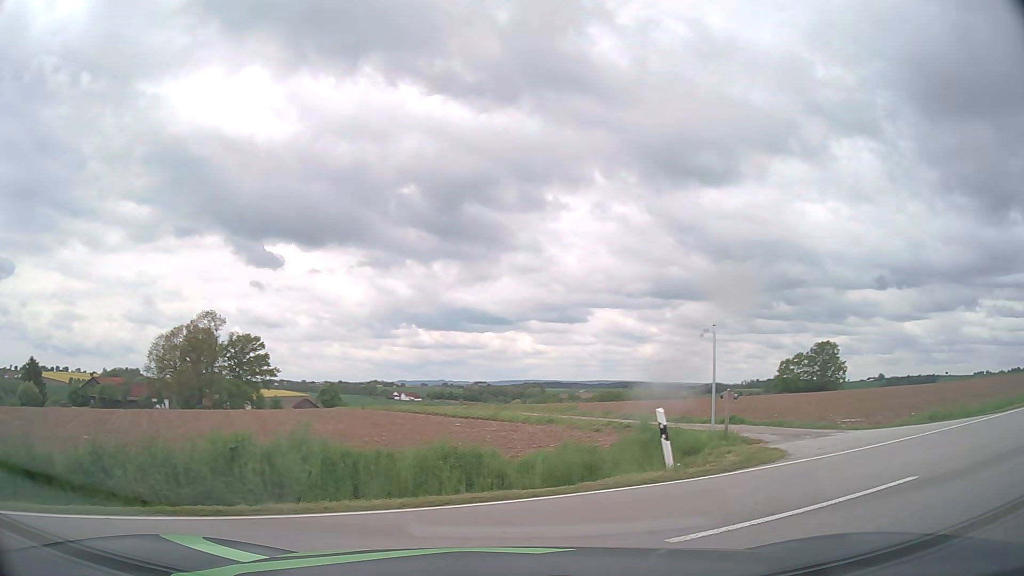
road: unclassified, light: Day
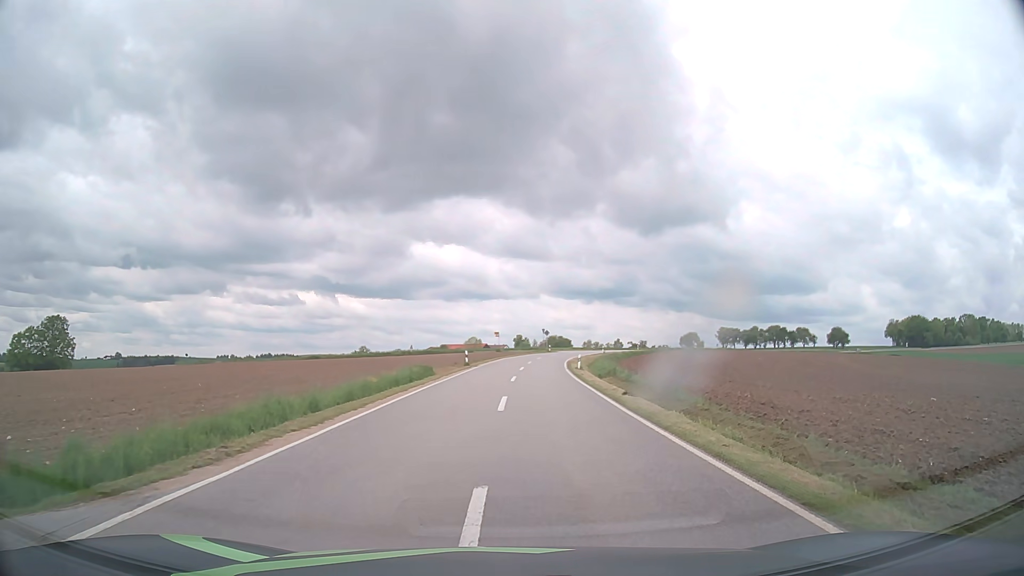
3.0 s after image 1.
(+8.9, +10.5) m; +66°
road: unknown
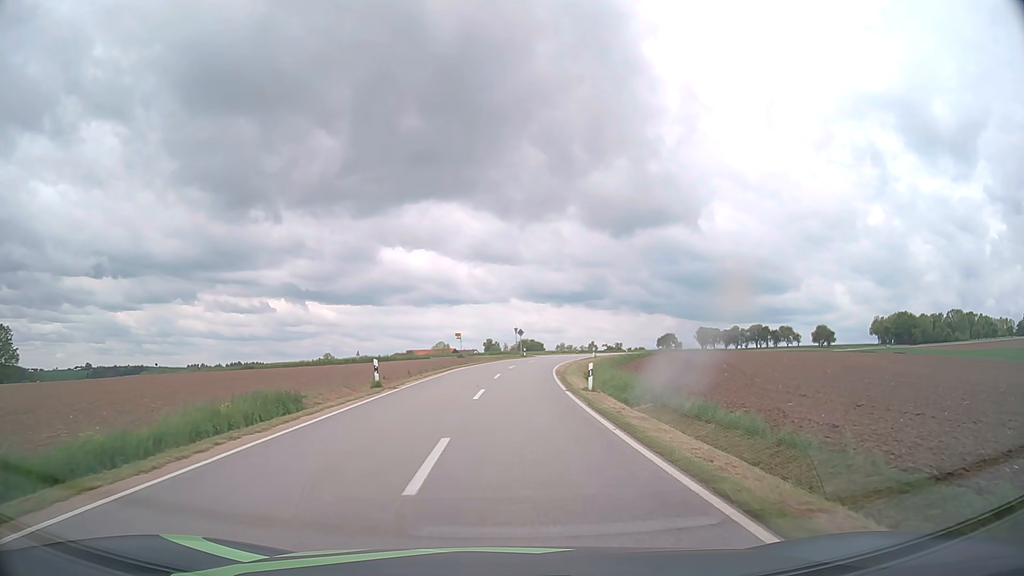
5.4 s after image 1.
(+0.7, +21.2) m; +2°
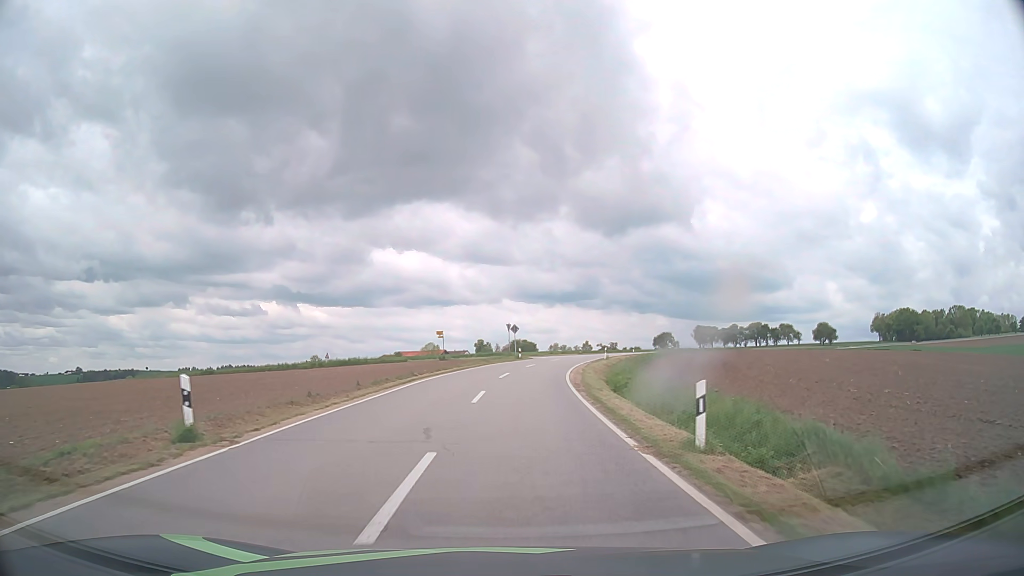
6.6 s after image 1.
(+0.1, +14.0) m; +1°
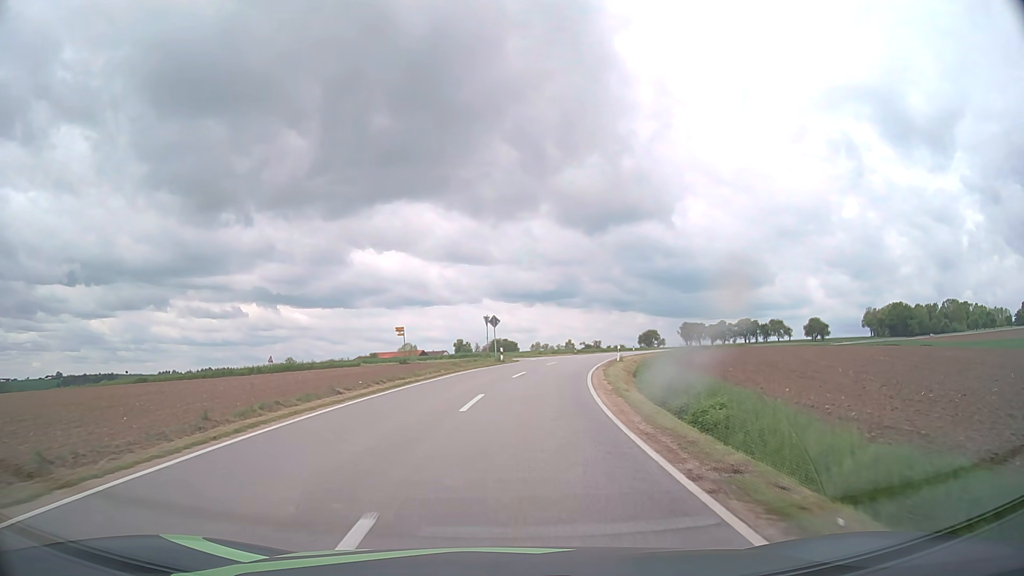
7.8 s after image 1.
(+0.1, +15.4) m; +1°
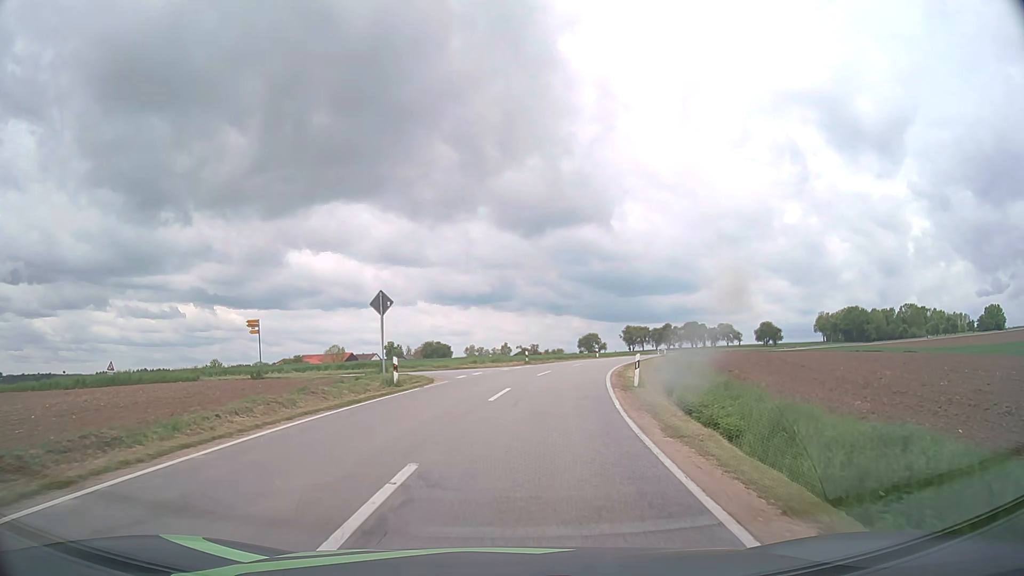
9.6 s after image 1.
(+1.0, +21.4) m; +6°
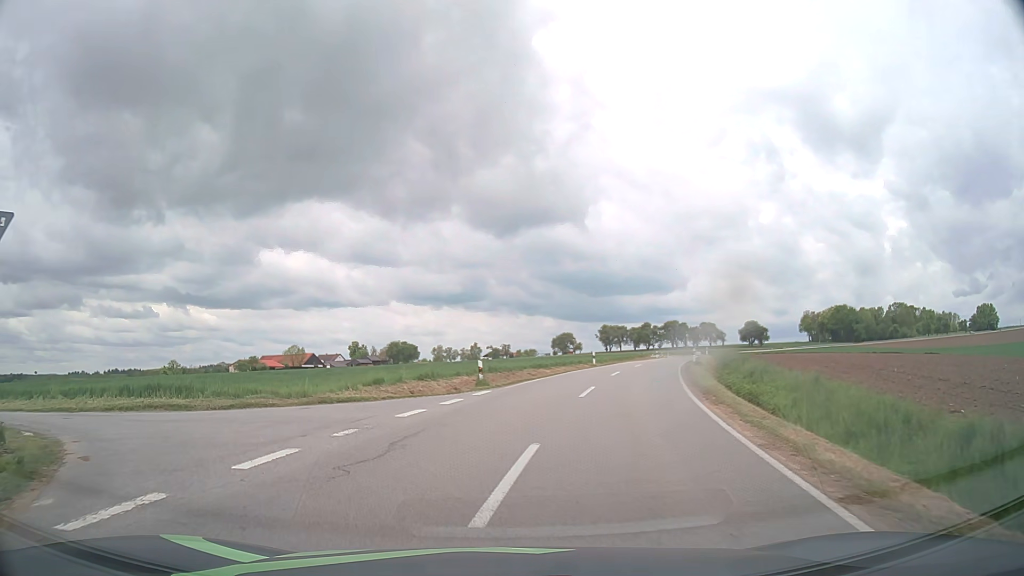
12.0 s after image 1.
(+1.2, +21.6) m; +2°
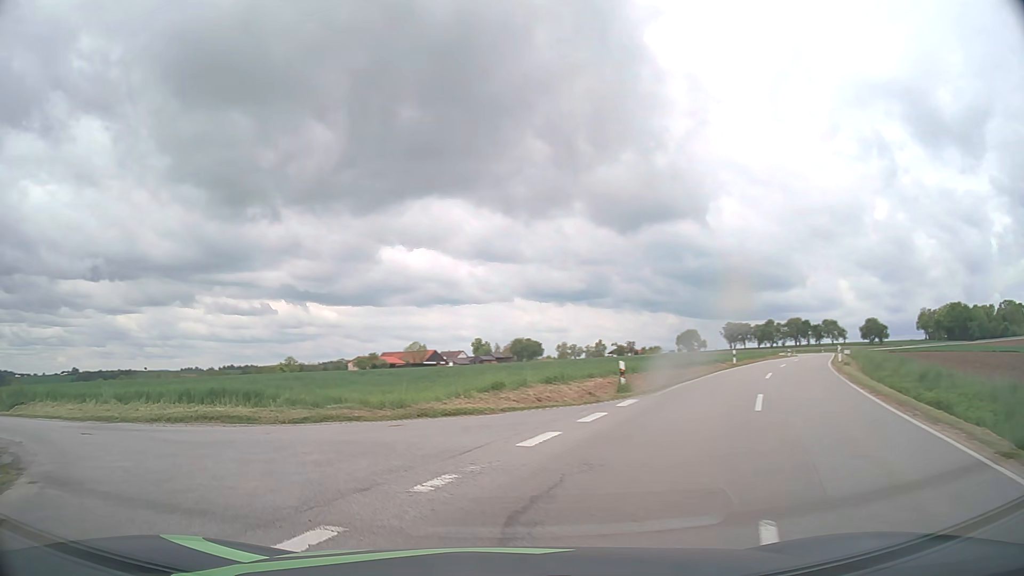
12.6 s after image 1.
(-0.3, +4.0) m; -11°
(-3, +9) (-12, +15) (-21, +19) (-30, +23) (-38, +29) (-47, +34) (-55, +40) (-62, +46) (-70, +53) (-78, +59) m
